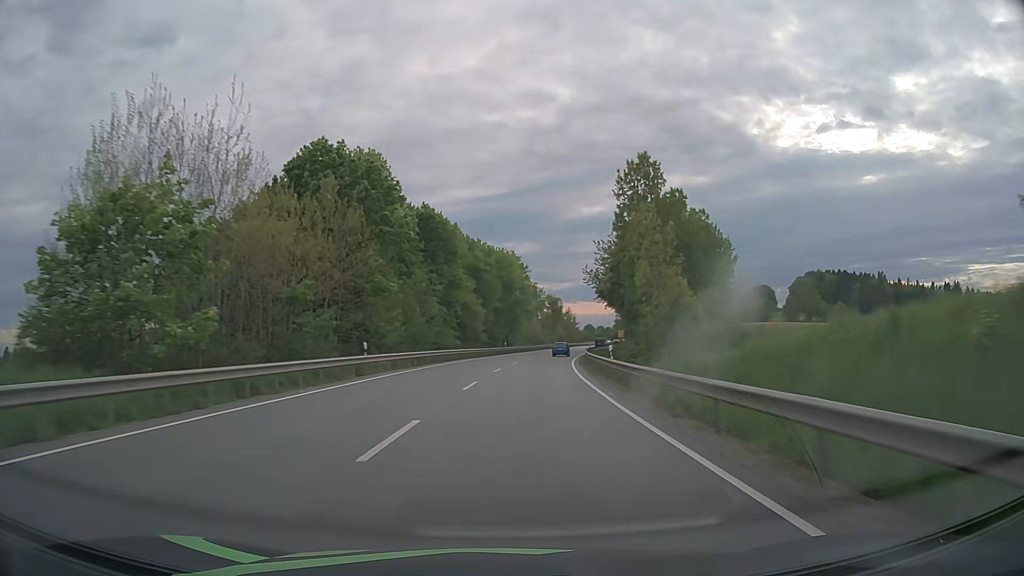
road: primary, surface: asphalt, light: Day
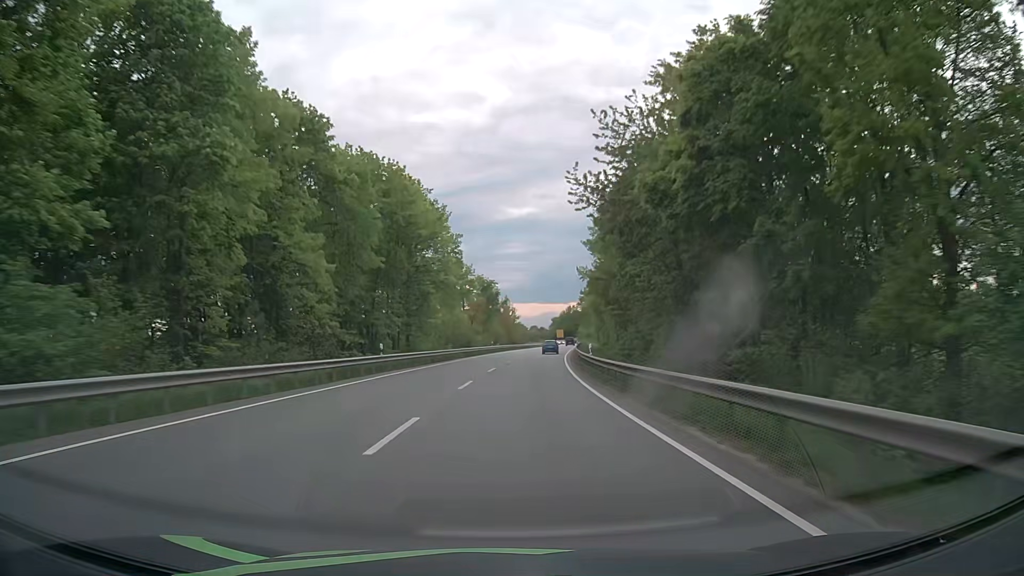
(+2.5, +47.3) m; +6°
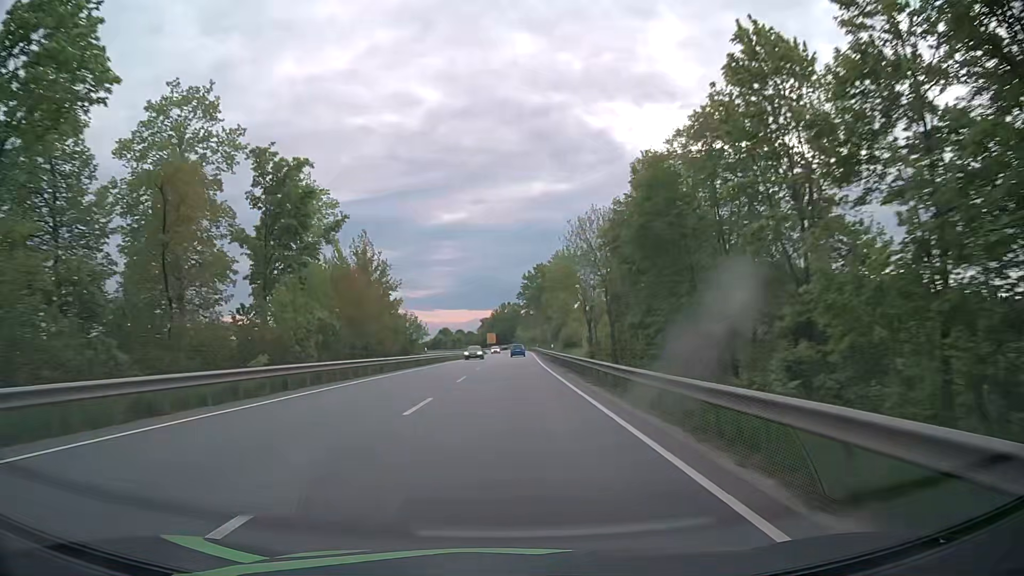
(+5.5, +78.7) m; +6°
(0, +10) (0, +20) (0, +30) (0, +40) (+1, +50) (+1, +60) (+1, +70) (+1, +80) (+2, +90) (+2, +100) m
